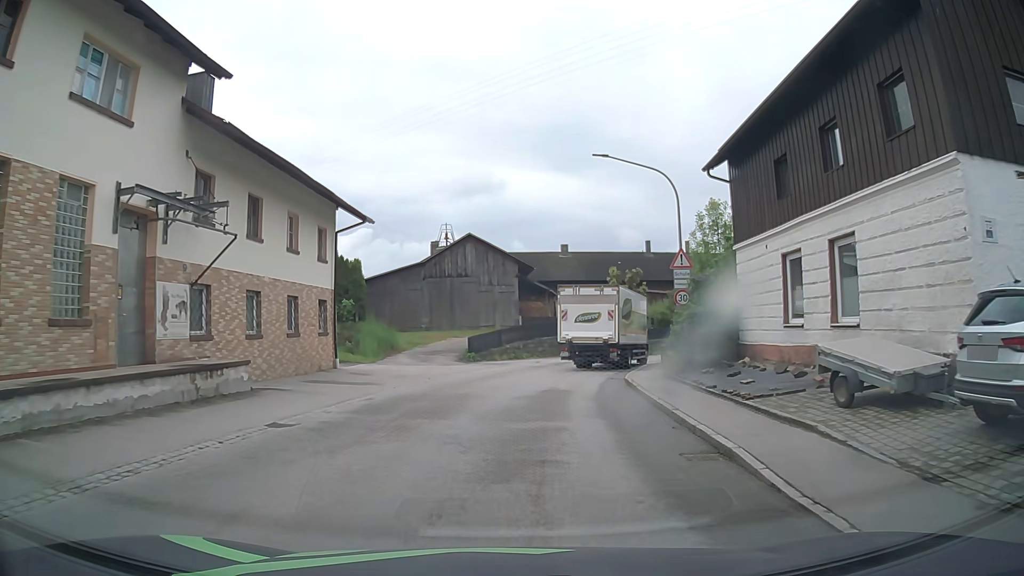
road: tertiary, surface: asphalt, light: Day
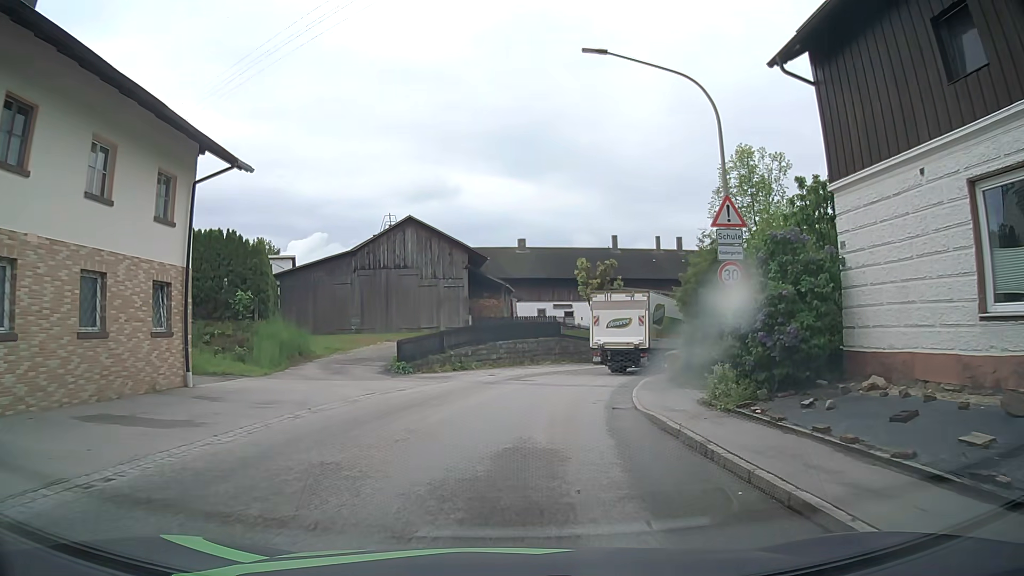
(+0.3, +9.4) m; +4°
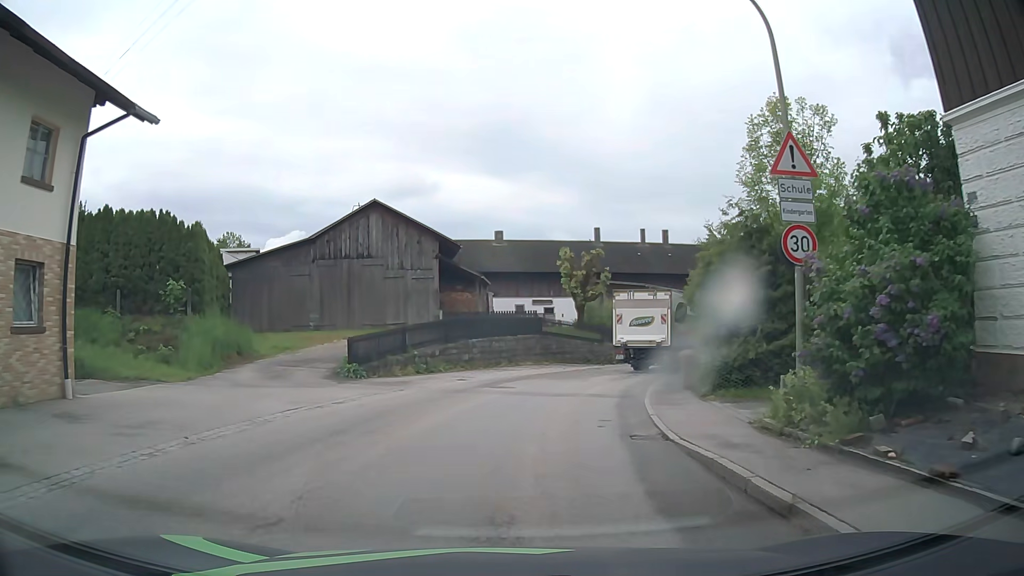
(+0.1, +4.6) m; +2°
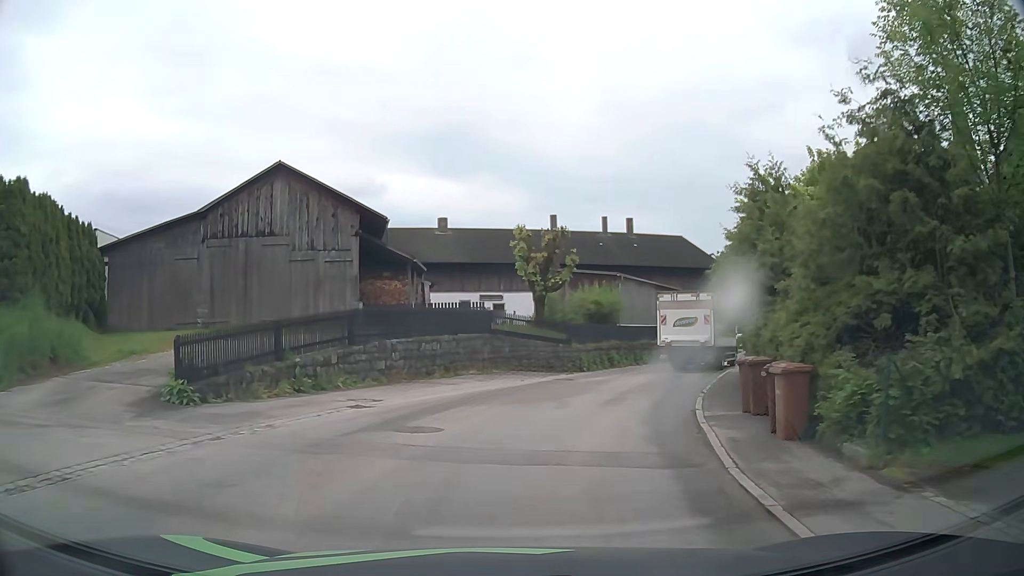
(+0.3, +9.1) m; +4°
(+1, +10) (+3, +20) (+7, +29) (+11, +38) (+16, +47) (+21, +55) (+26, +64) (+30, +73) (+34, +82) (+38, +91) m
